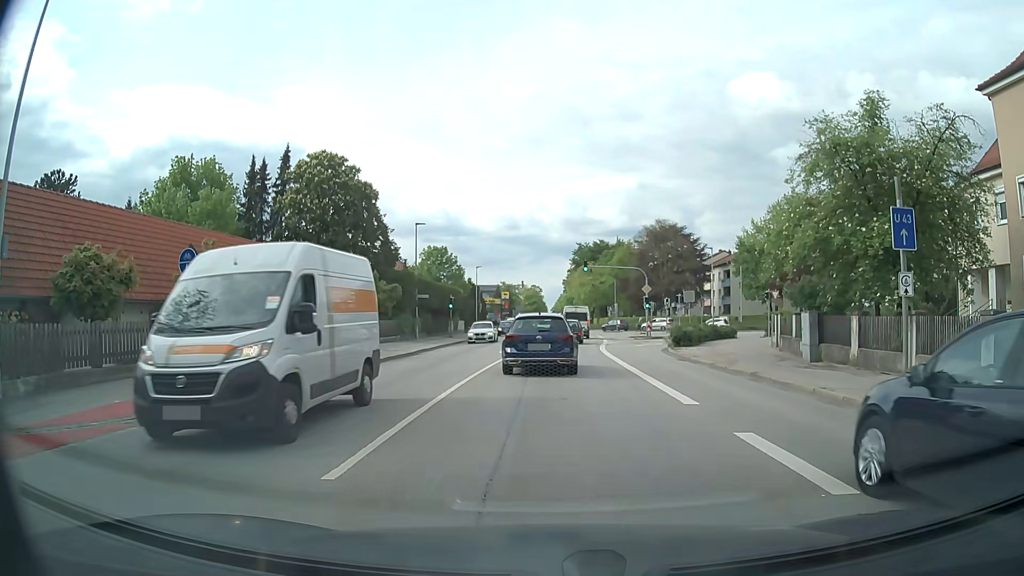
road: secondary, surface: asphalt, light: Day
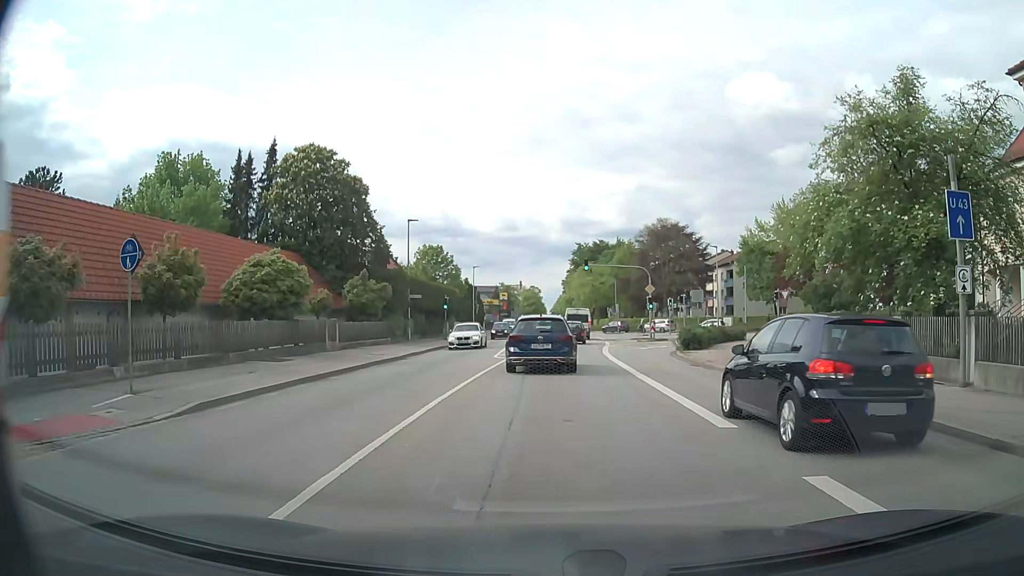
(0.0, +2.4) m; 0°
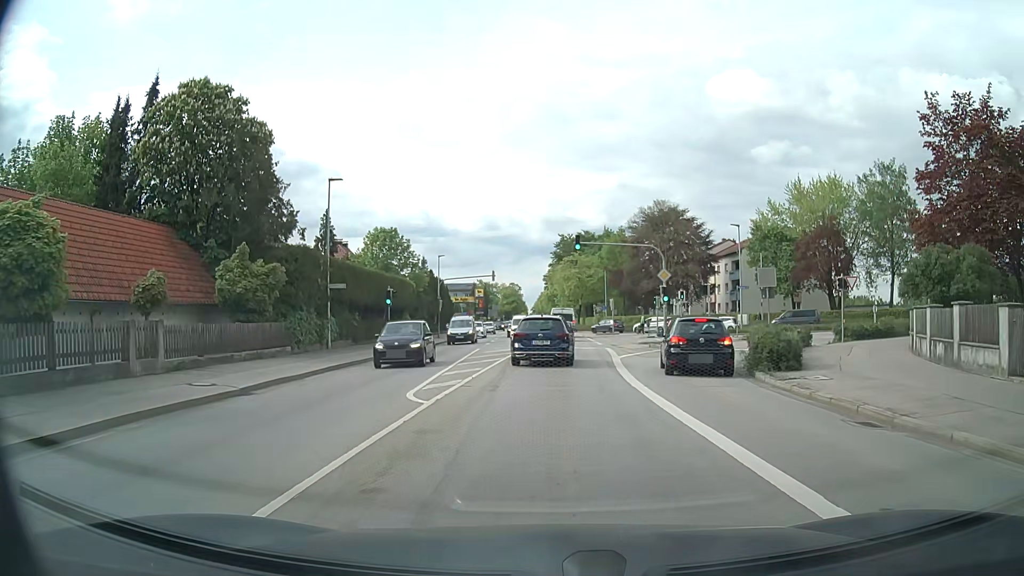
(+0.3, +14.2) m; +3°
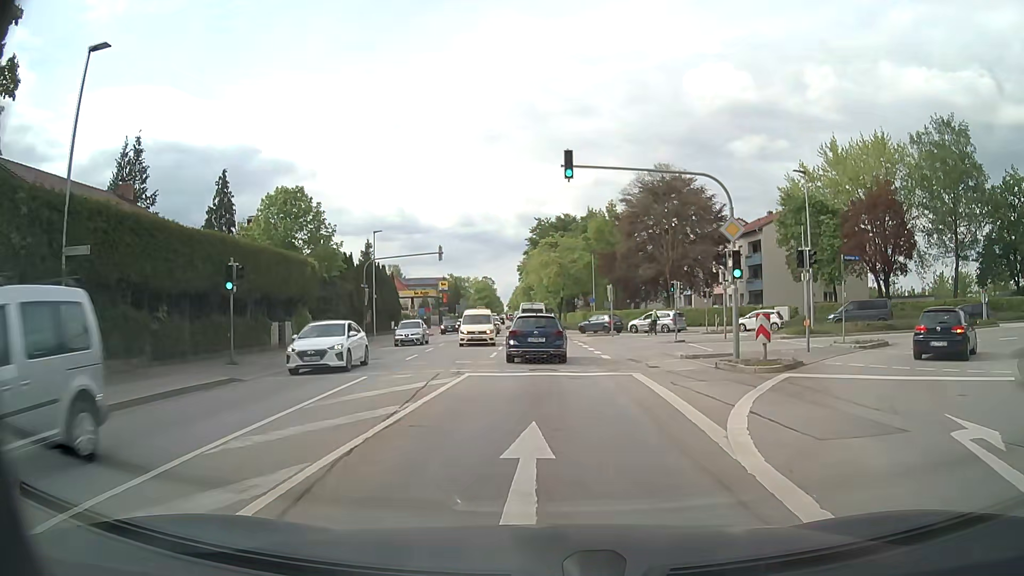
(+0.1, +18.6) m; +1°
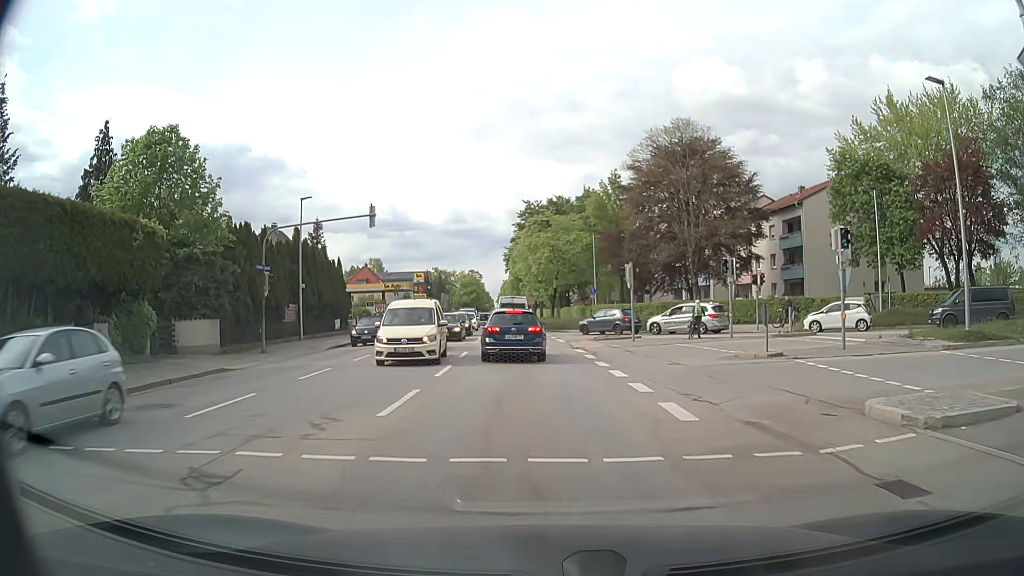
(+0.1, +14.7) m; +1°
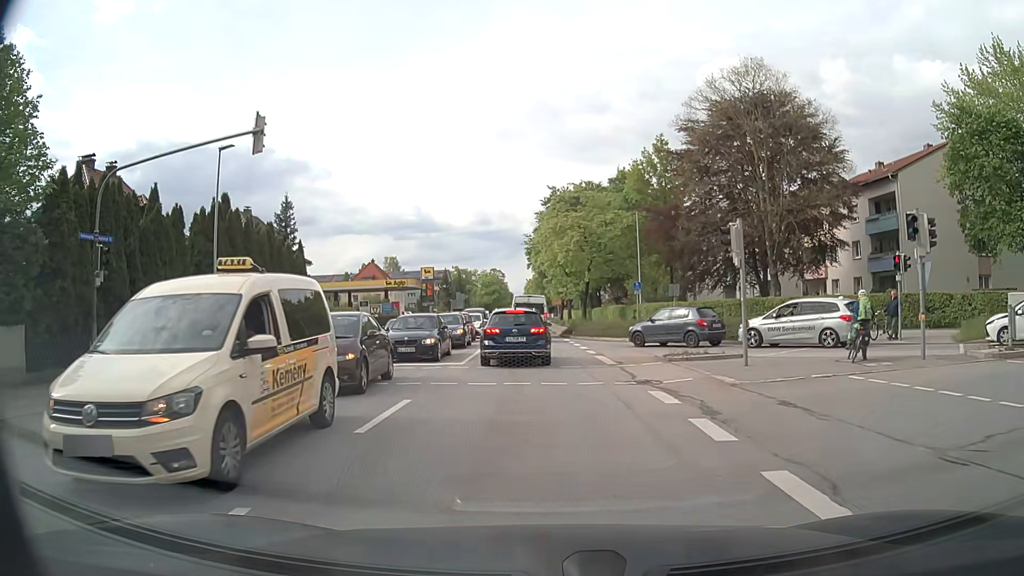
(-0.2, +13.5) m; -2°
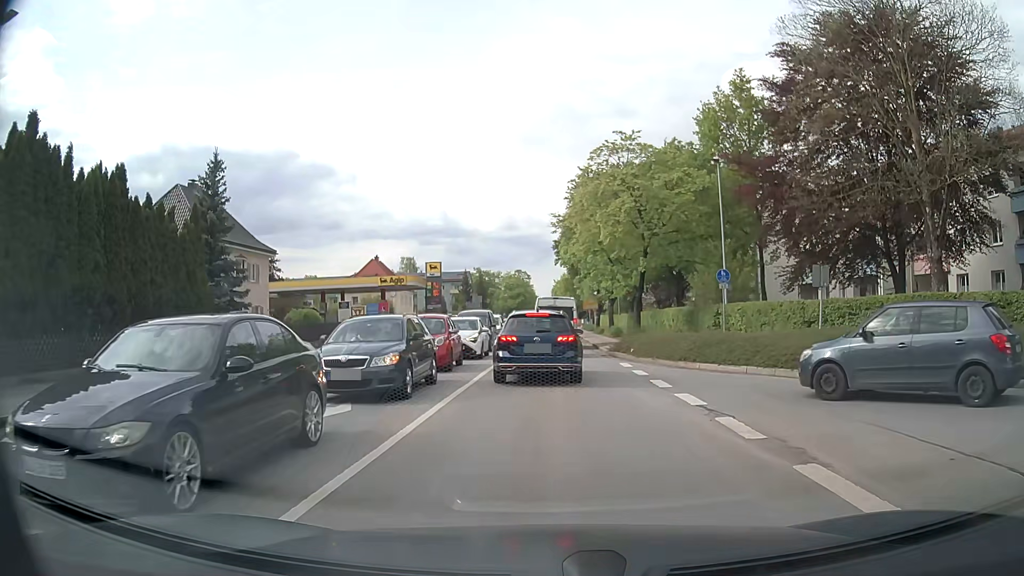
(-0.3, +15.6) m; -2°
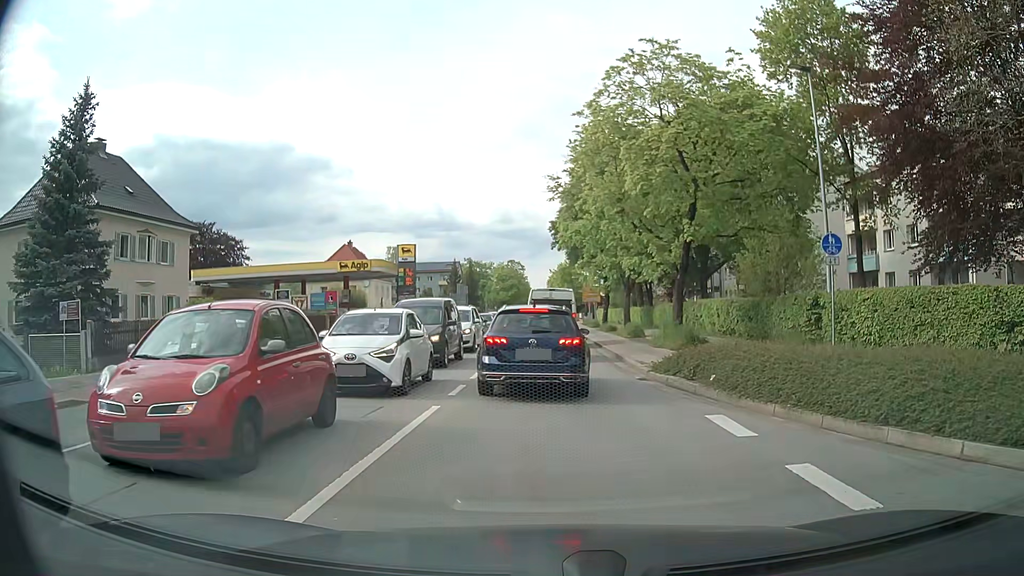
(0.0, +11.7) m; 0°
